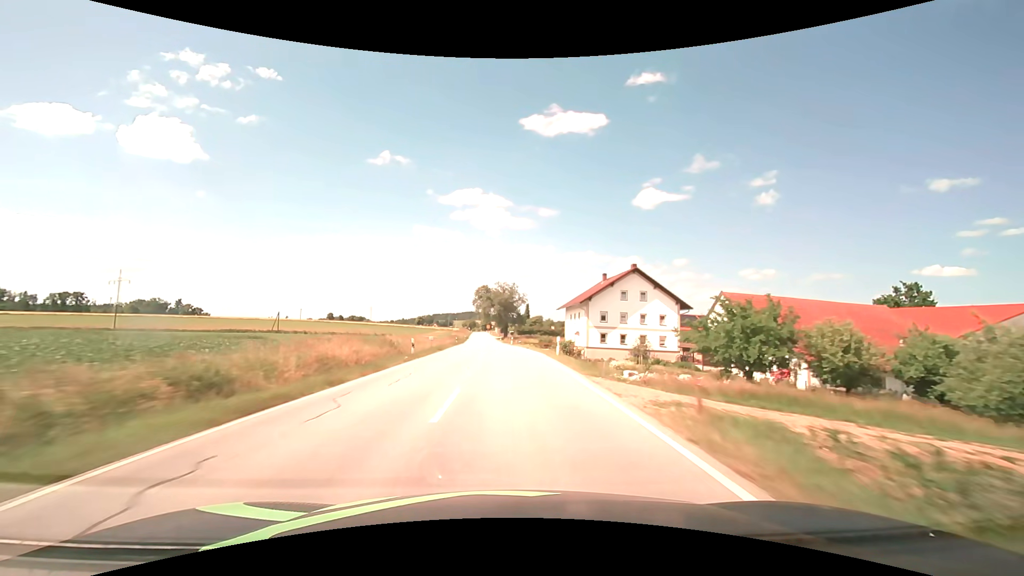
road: secondary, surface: asphalt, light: Day
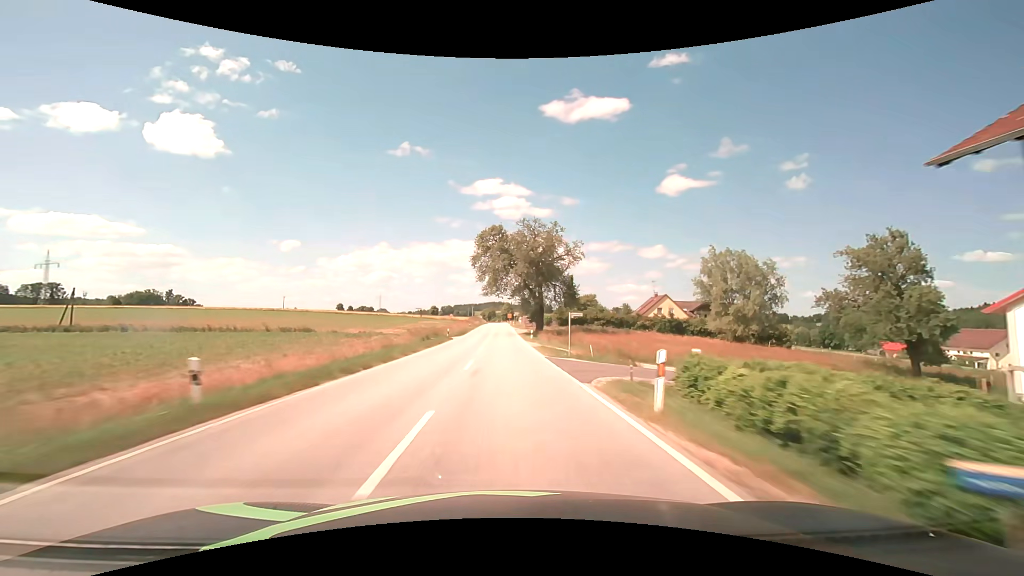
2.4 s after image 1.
(-1.4, +63.4) m; -3°
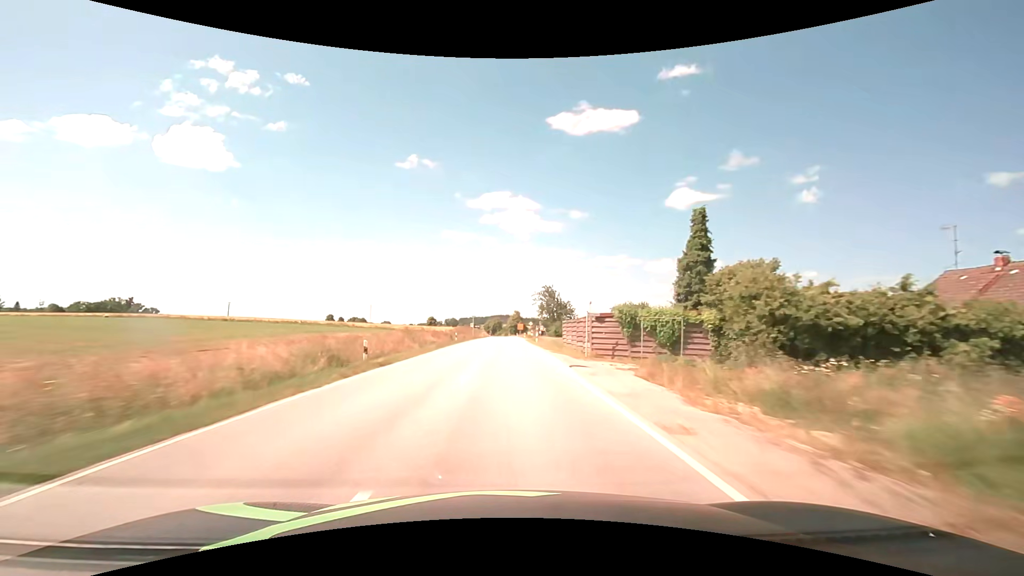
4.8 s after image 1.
(-0.9, +63.5) m; -1°
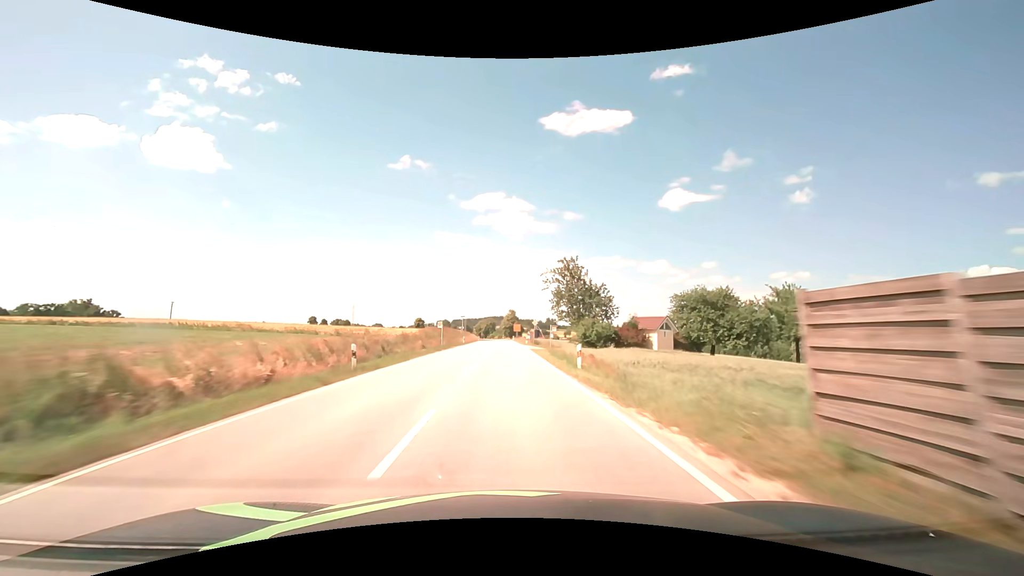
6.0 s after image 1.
(+0.2, +31.5) m; +1°
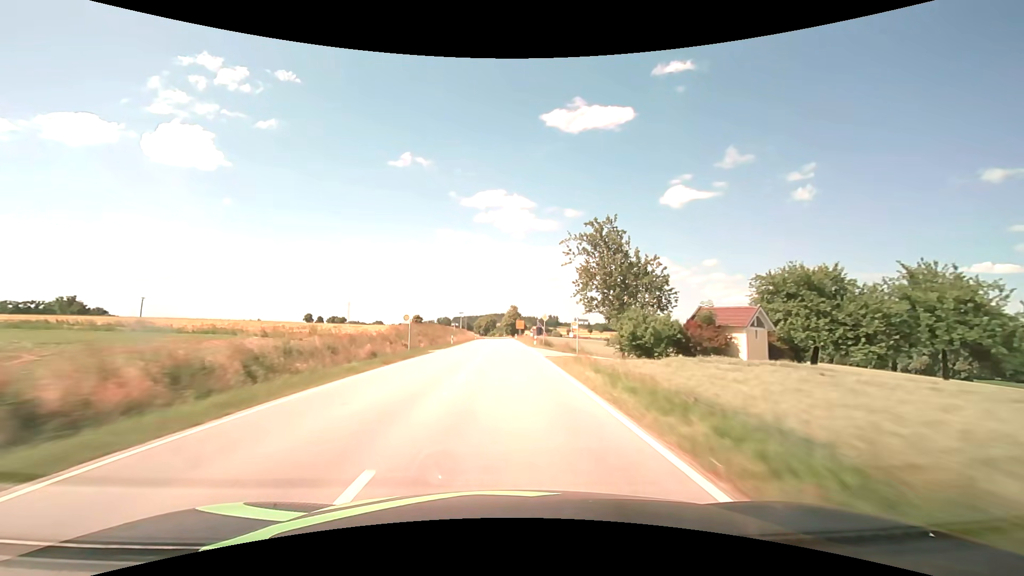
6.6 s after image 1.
(0.0, +15.7) m; 0°
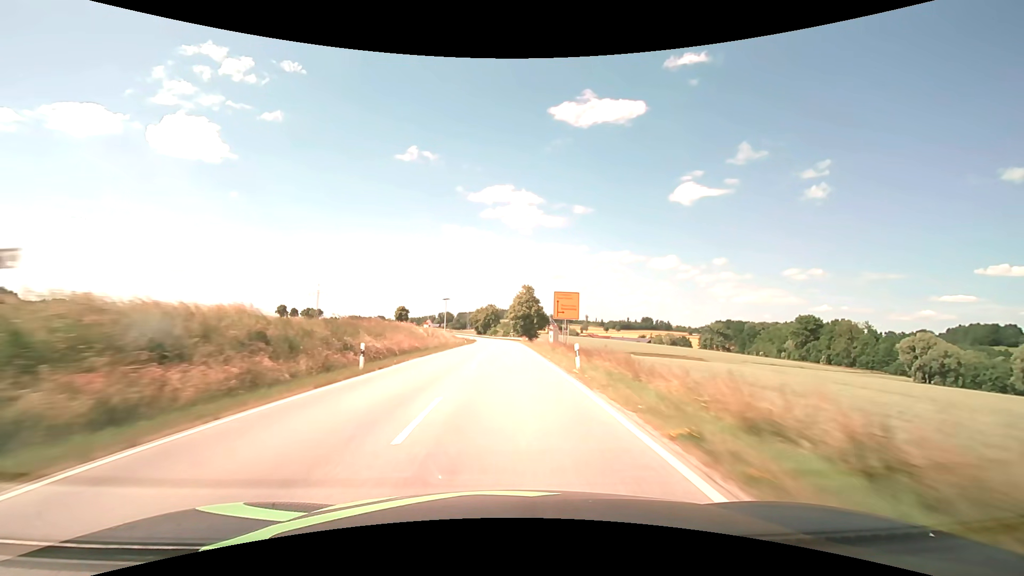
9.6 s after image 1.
(-0.5, +78.9) m; -1°
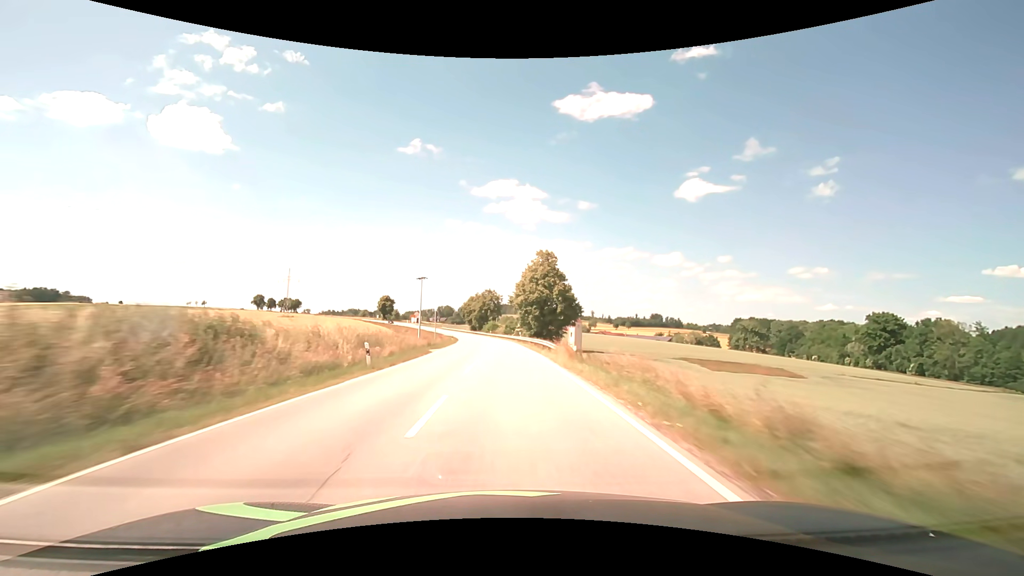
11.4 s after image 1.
(-0.2, +47.5) m; 0°
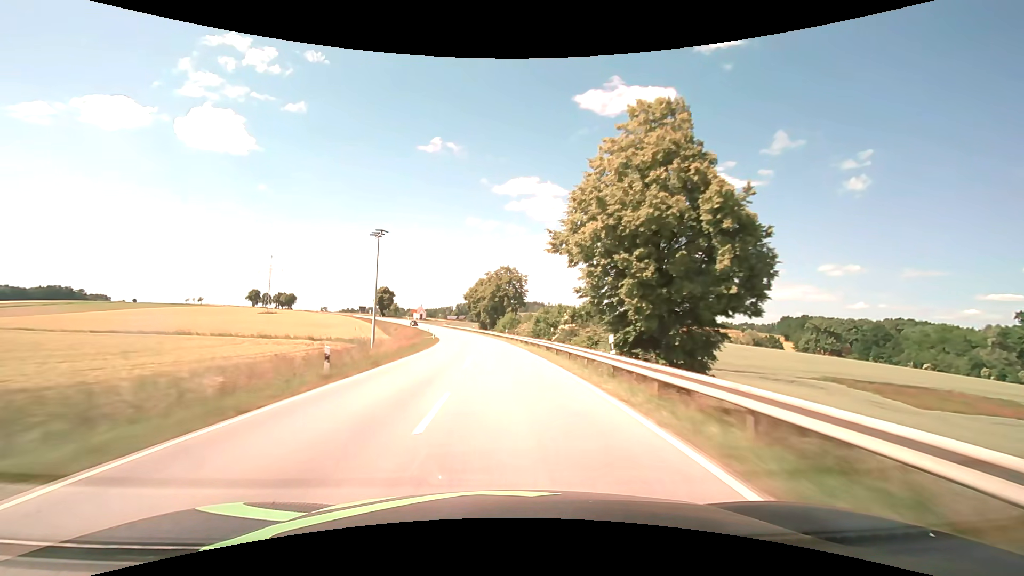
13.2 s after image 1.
(-0.8, +47.7) m; -2°
(0, +10) (0, +20) (-1, +30) (-2, +40) (-2, +50) (-4, +60) (-5, +70) (-6, +80) (-8, +89) (-11, +99) m
